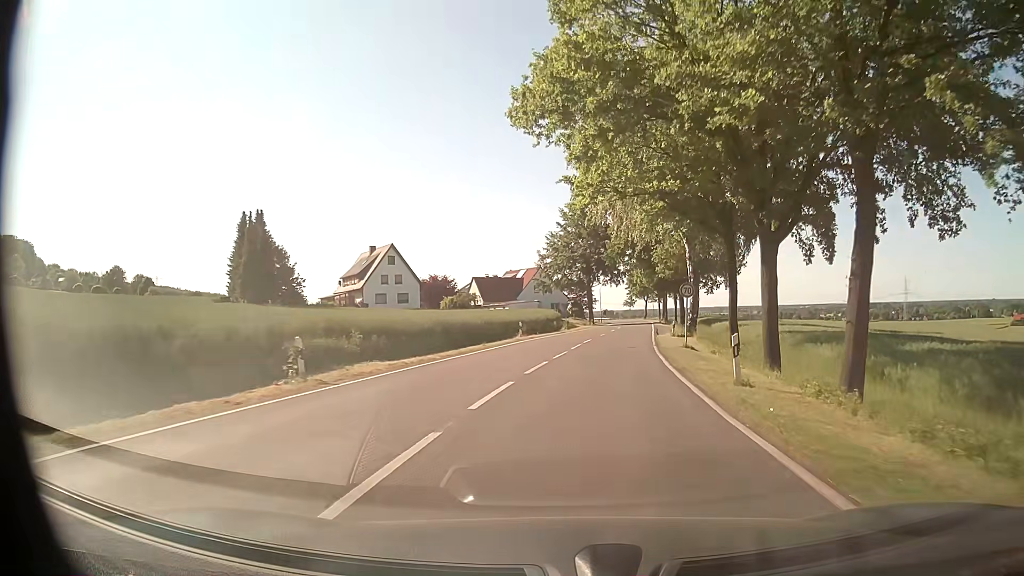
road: tertiary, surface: asphalt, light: Day
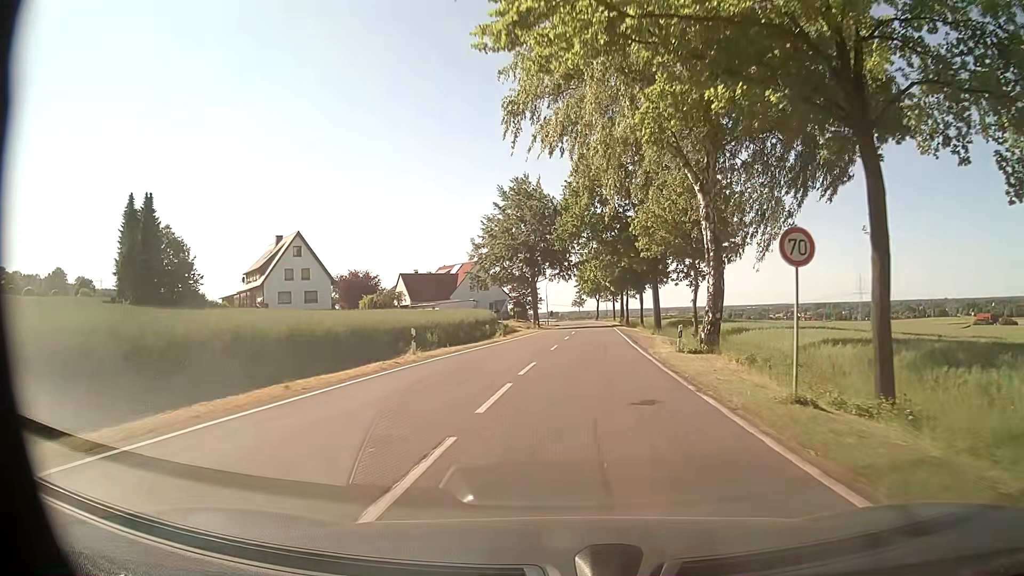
(+1.1, +17.9) m; +6°
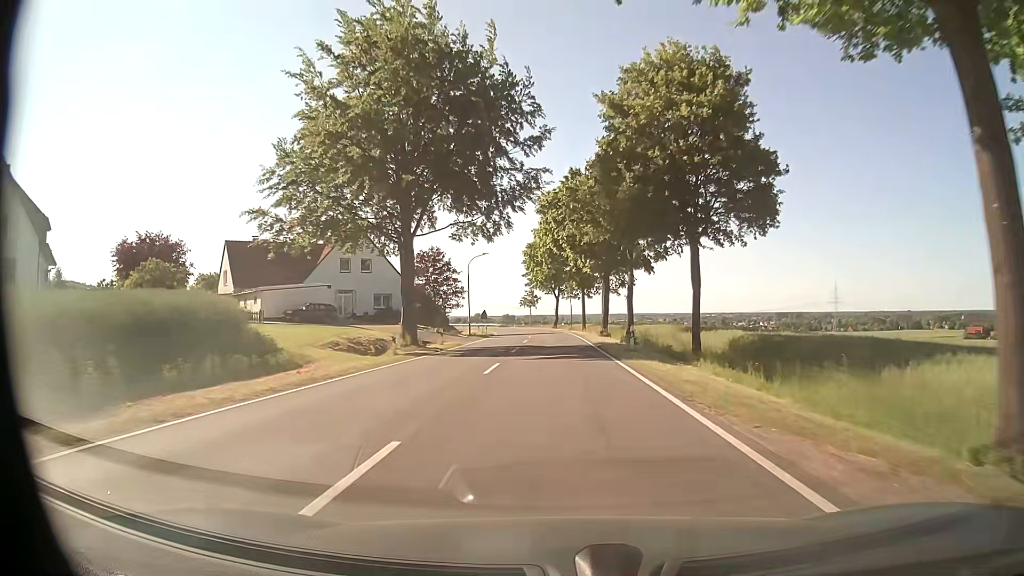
(+2.5, +48.7) m; +4°
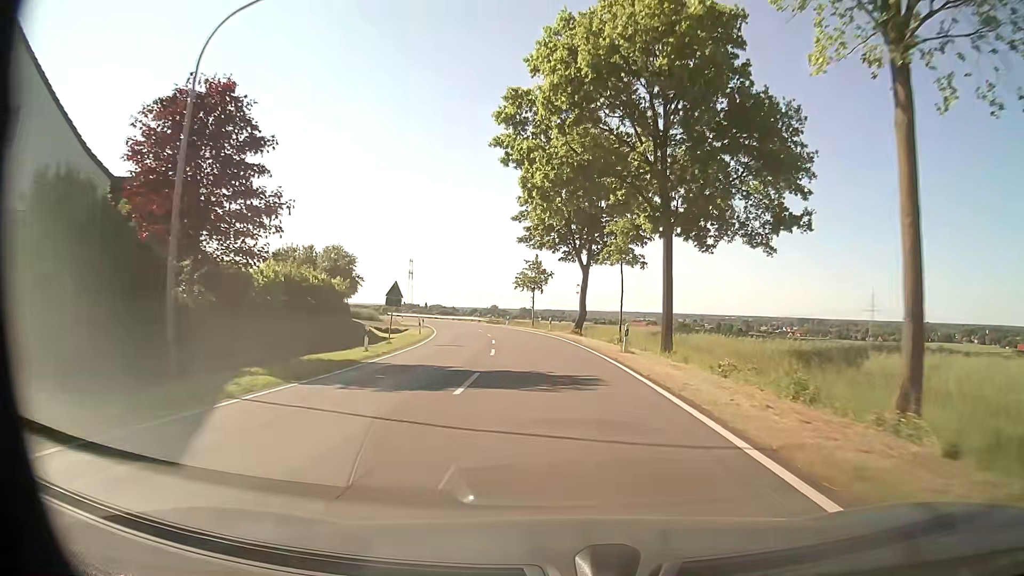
(-0.4, +51.9) m; -1°
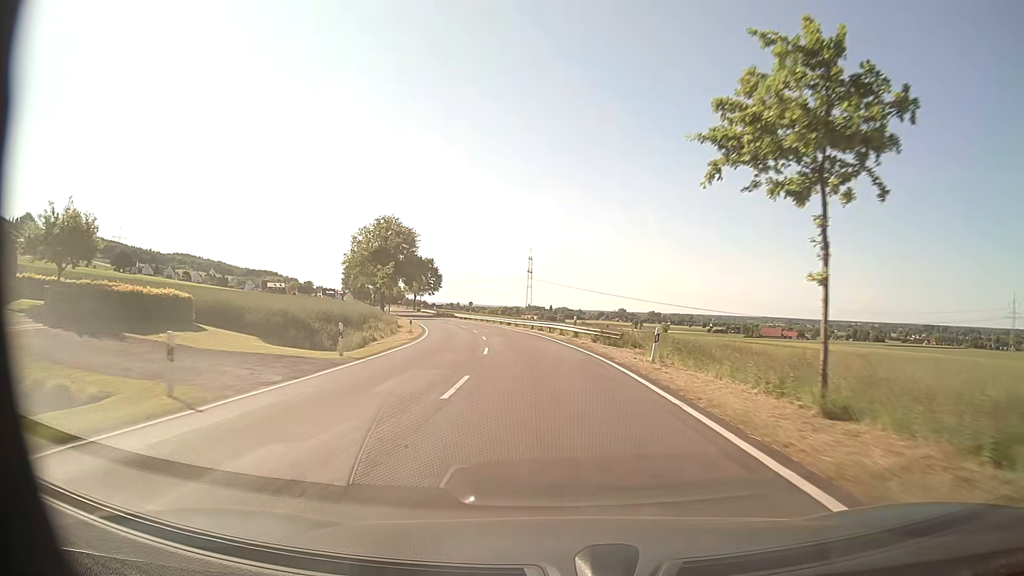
(-4.2, +53.5) m; -11°
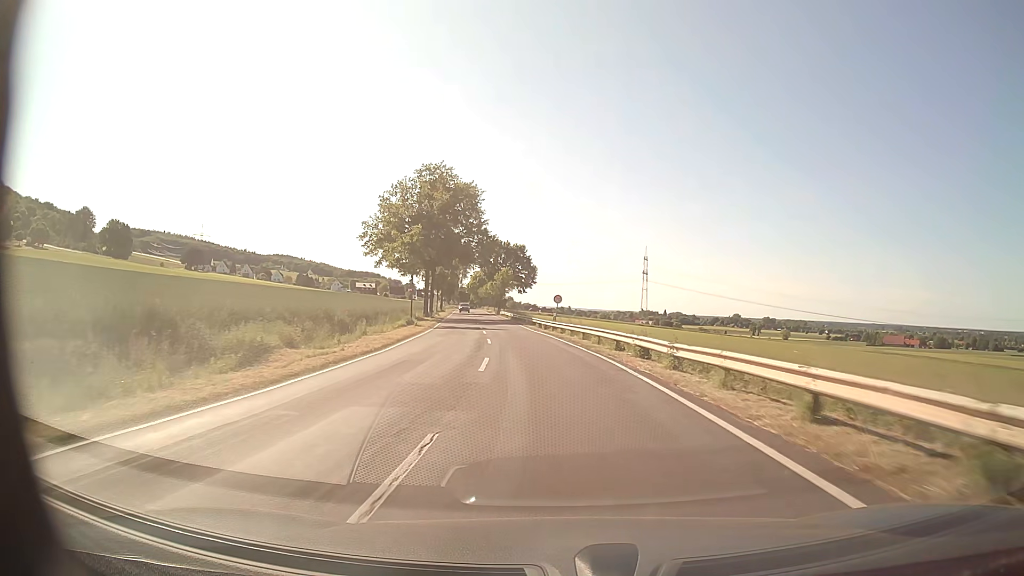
(-3.8, +44.0) m; -10°
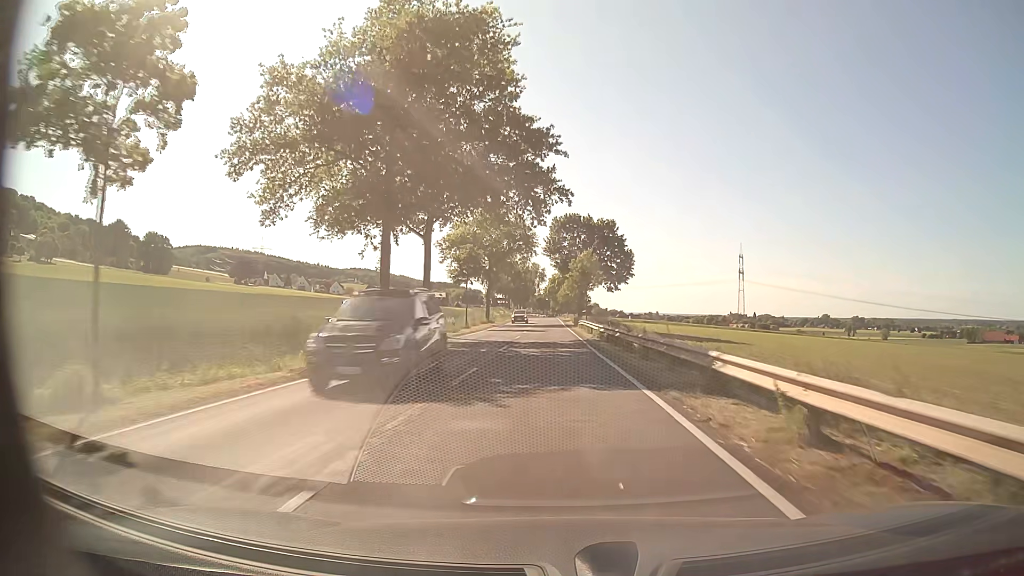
(-3.1, +45.1) m; -7°
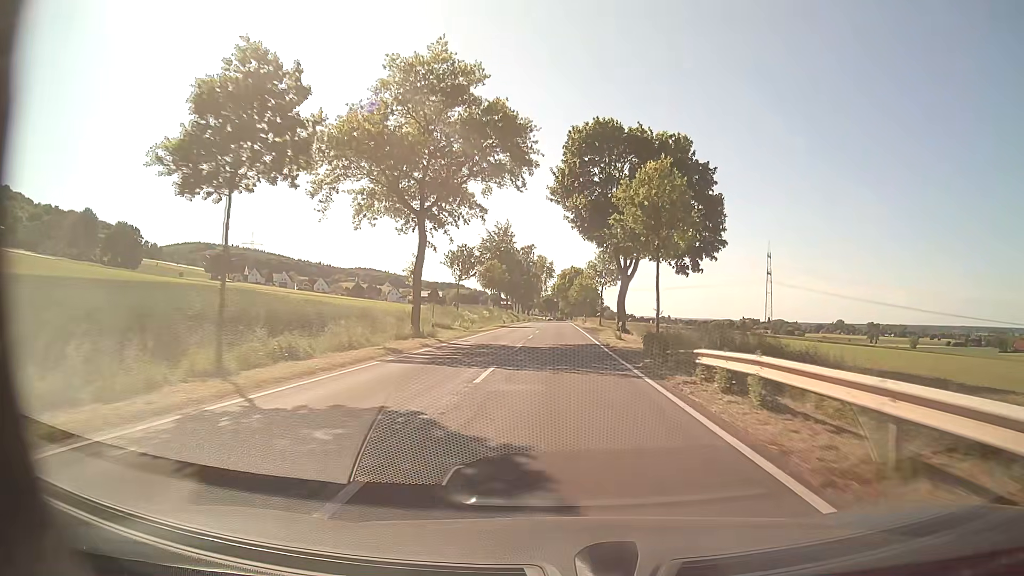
(-0.9, +45.9) m; -1°
(0, +10) (0, +20) (0, +30) (0, +40) (0, +50) (0, +60) (0, +70) (0, +80) (0, +90) (0, +100) m
